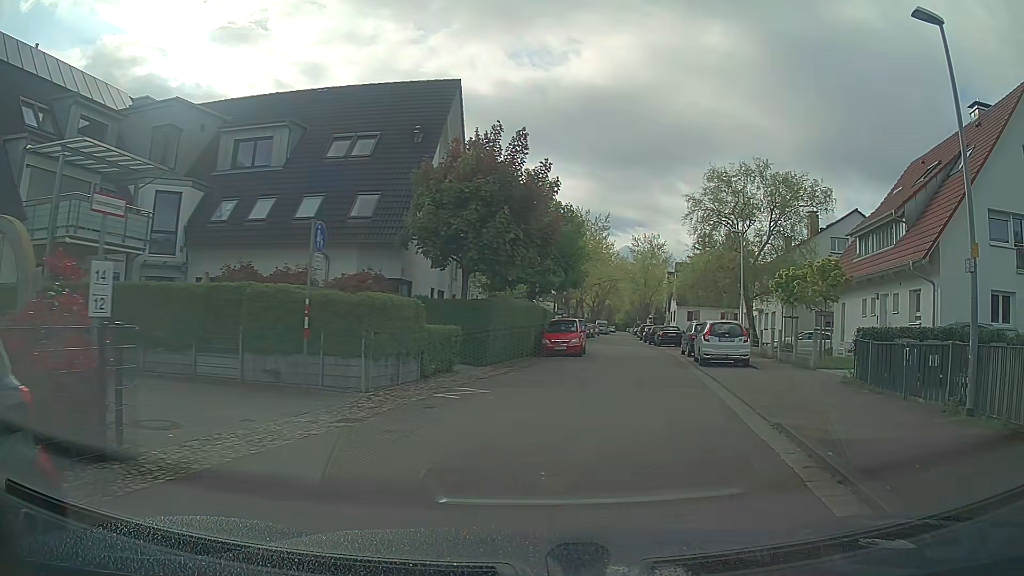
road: residential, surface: asphalt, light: Day
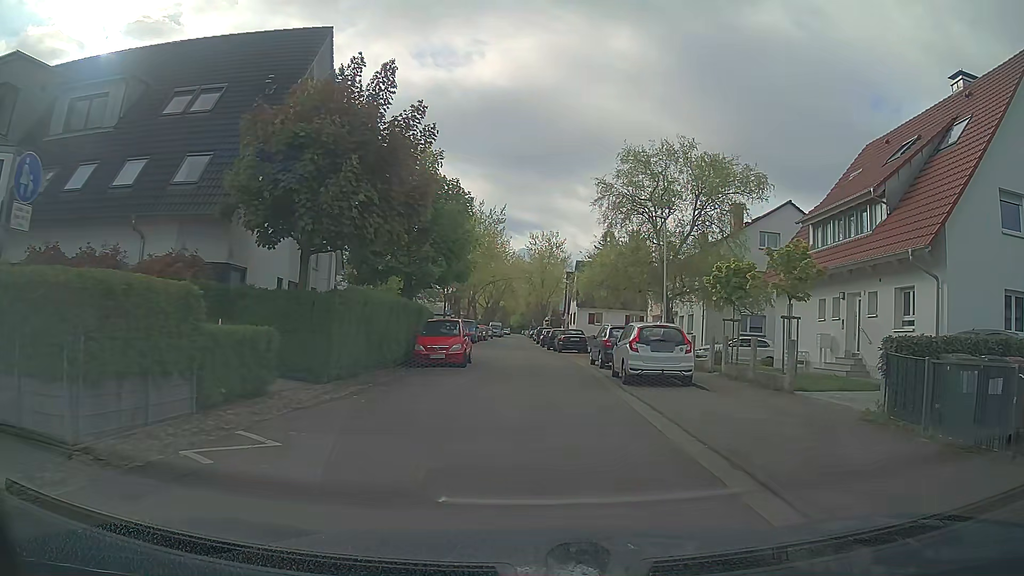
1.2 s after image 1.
(+0.6, +6.1) m; +9°
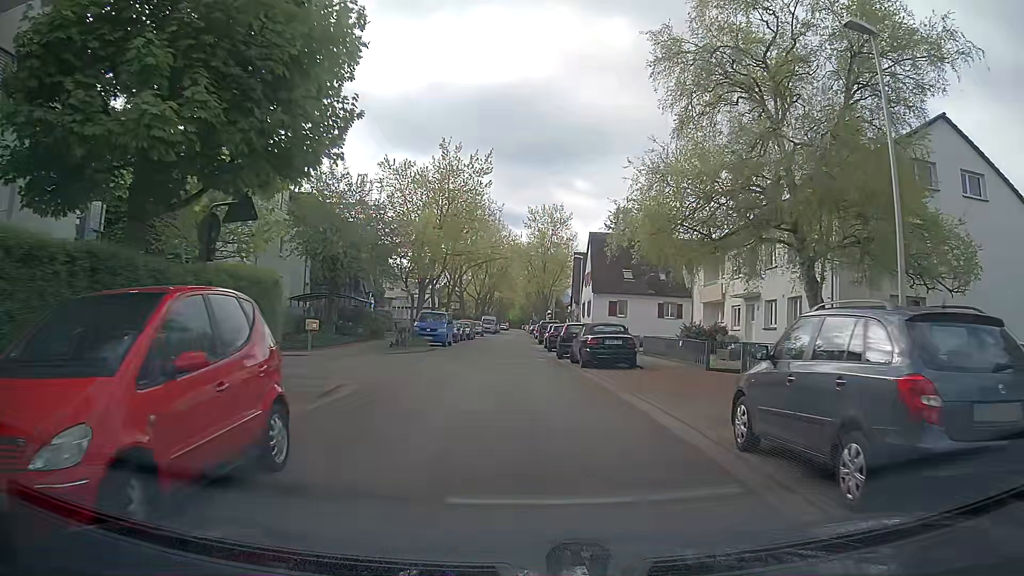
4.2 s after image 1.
(+0.1, +18.8) m; -1°
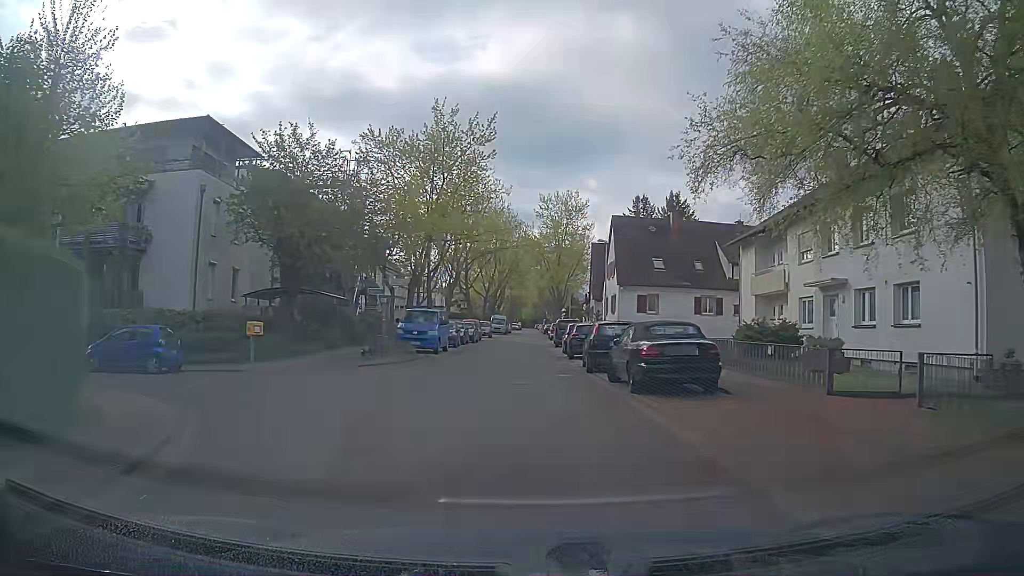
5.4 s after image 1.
(+0.1, +8.1) m; -1°
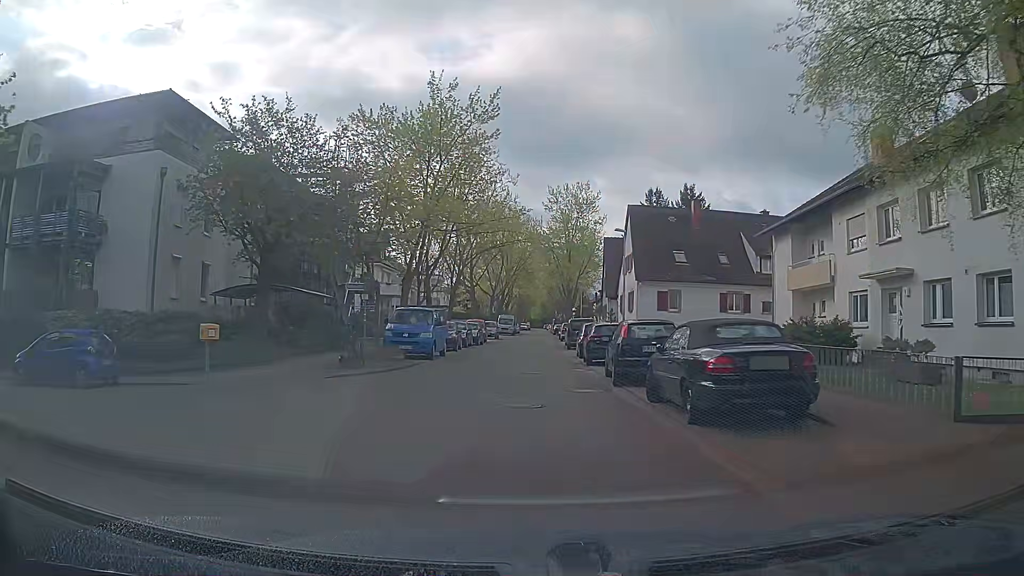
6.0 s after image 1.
(+0.1, +4.2) m; +1°
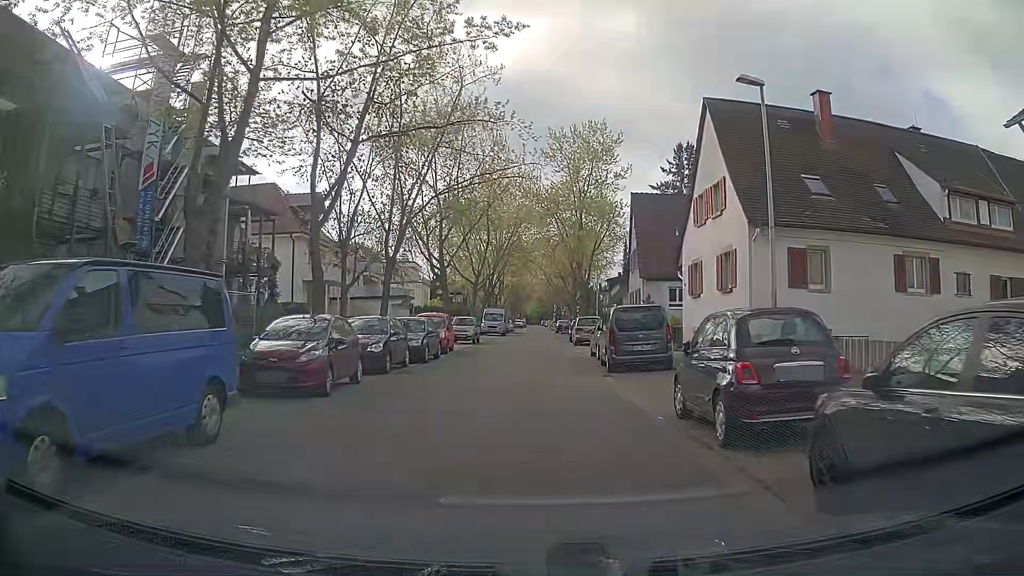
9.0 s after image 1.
(-0.2, +21.1) m; 0°
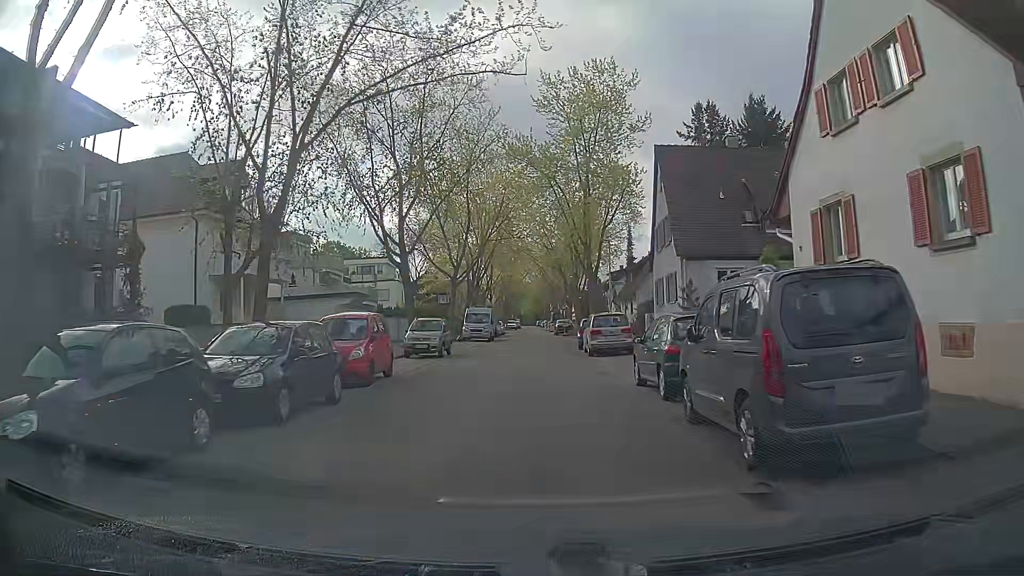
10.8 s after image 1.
(+0.1, +12.5) m; +1°
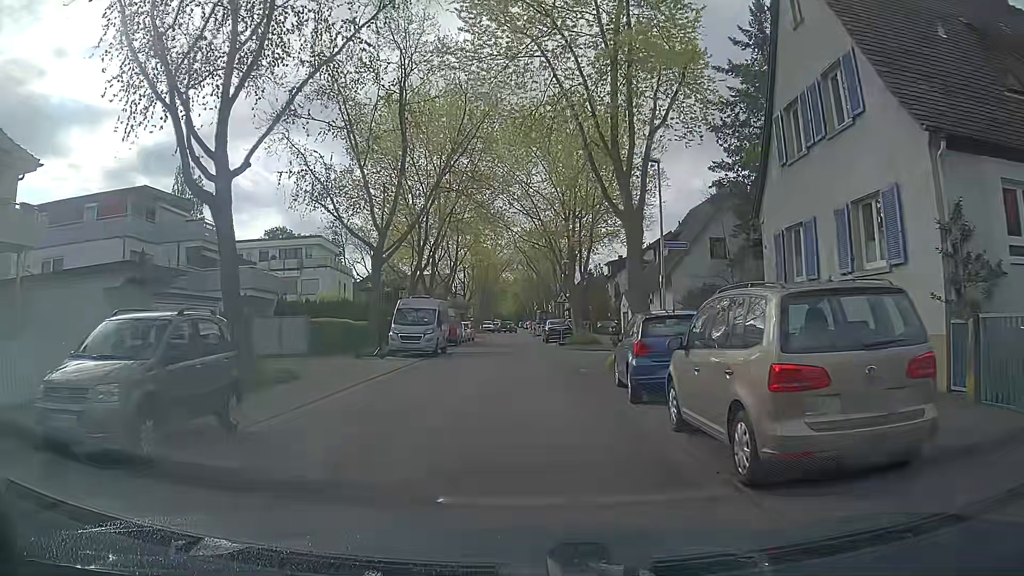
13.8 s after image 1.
(0.0, +20.5) m; +1°
